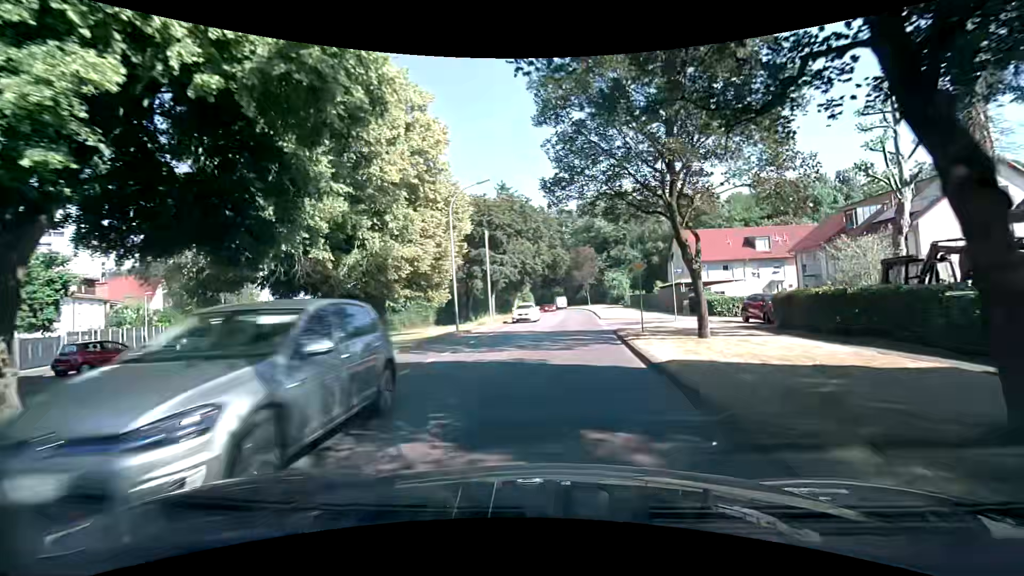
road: tertiary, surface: asphalt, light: Day
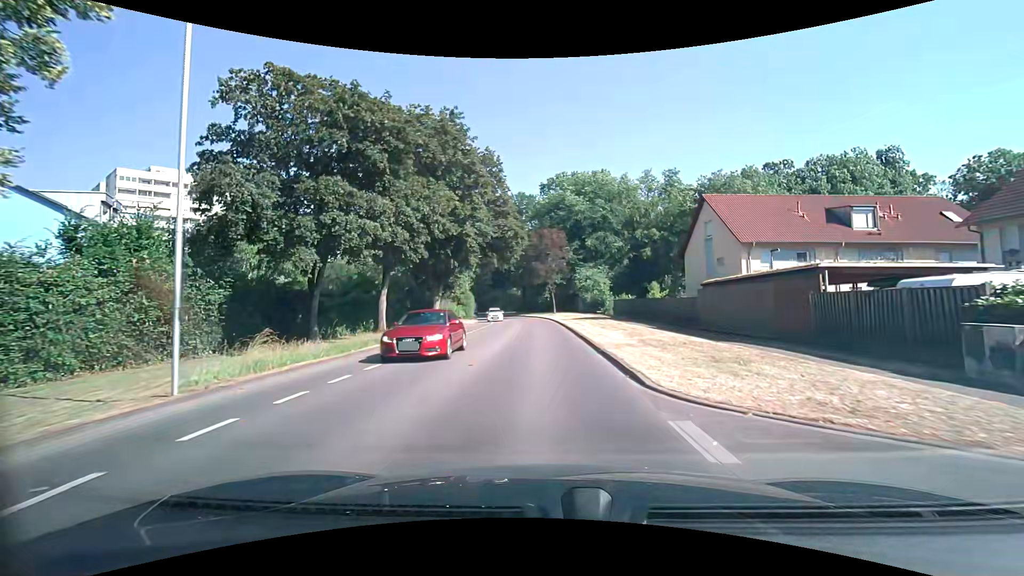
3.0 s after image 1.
(+1.6, +28.7) m; +5°
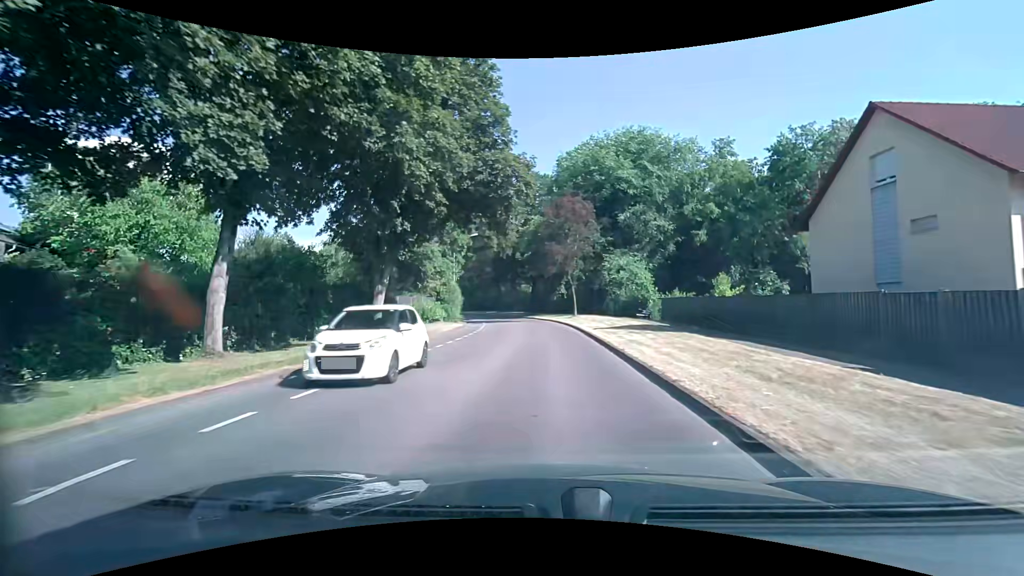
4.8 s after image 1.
(-0.2, +18.5) m; -1°
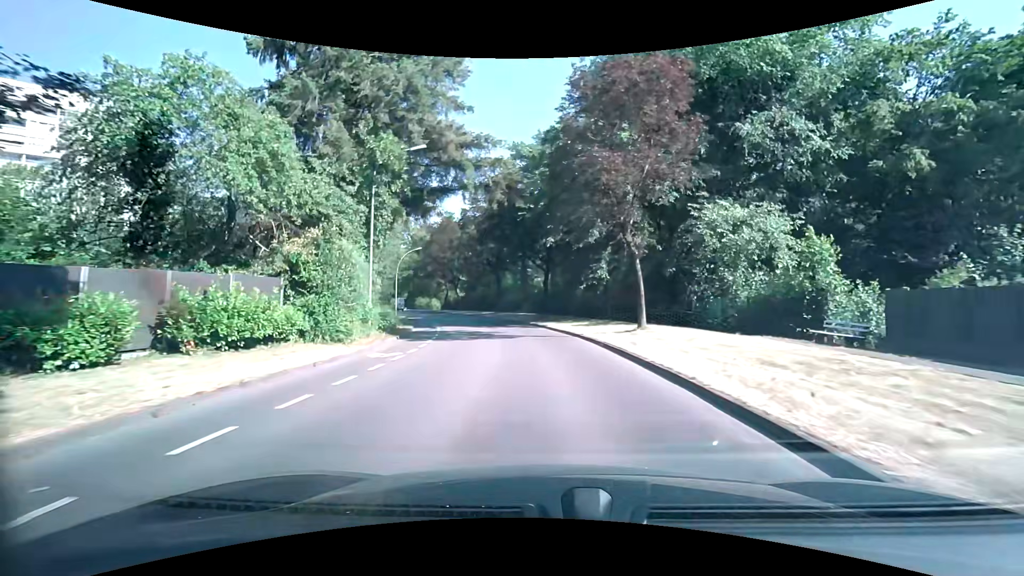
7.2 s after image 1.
(-0.3, +25.9) m; -2°
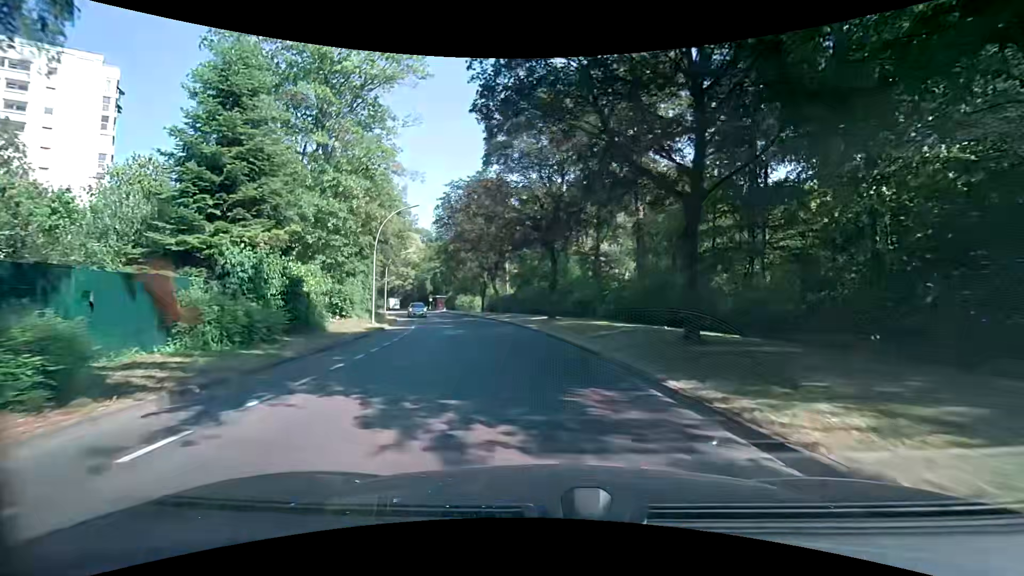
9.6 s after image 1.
(-1.2, +25.3) m; -7°
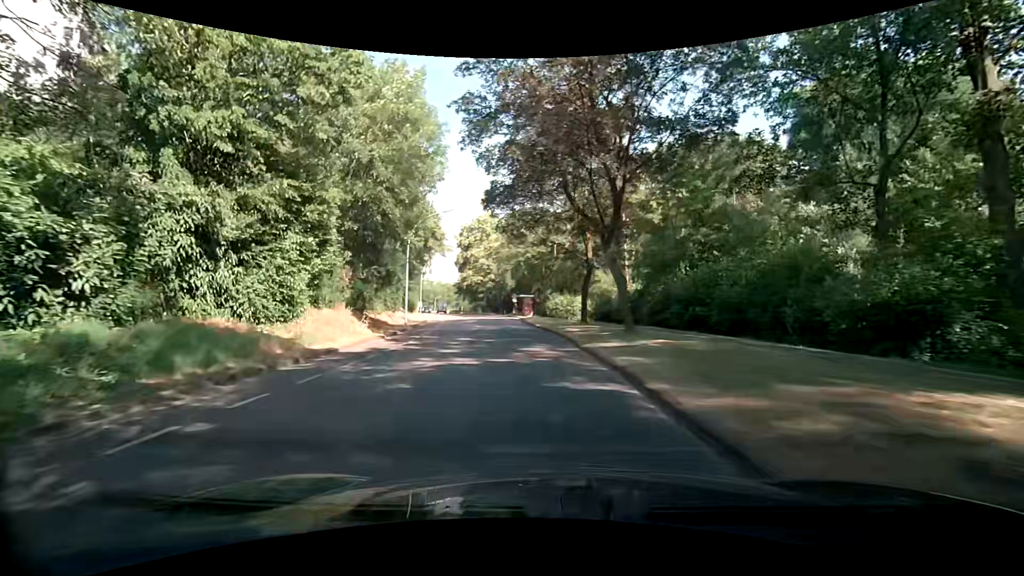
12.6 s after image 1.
(-3.0, +29.2) m; -12°
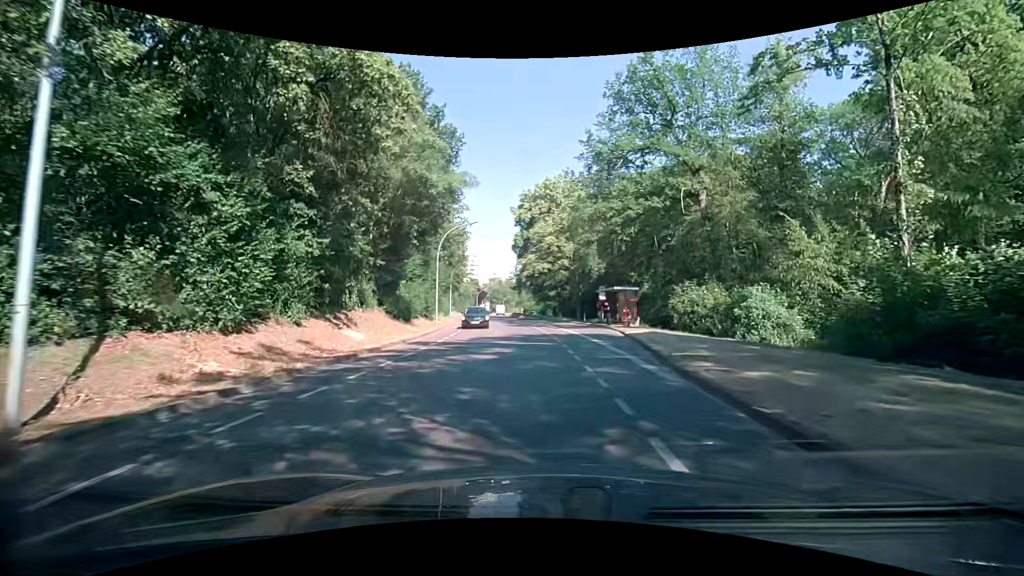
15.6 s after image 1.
(-2.6, +28.6) m; -11°
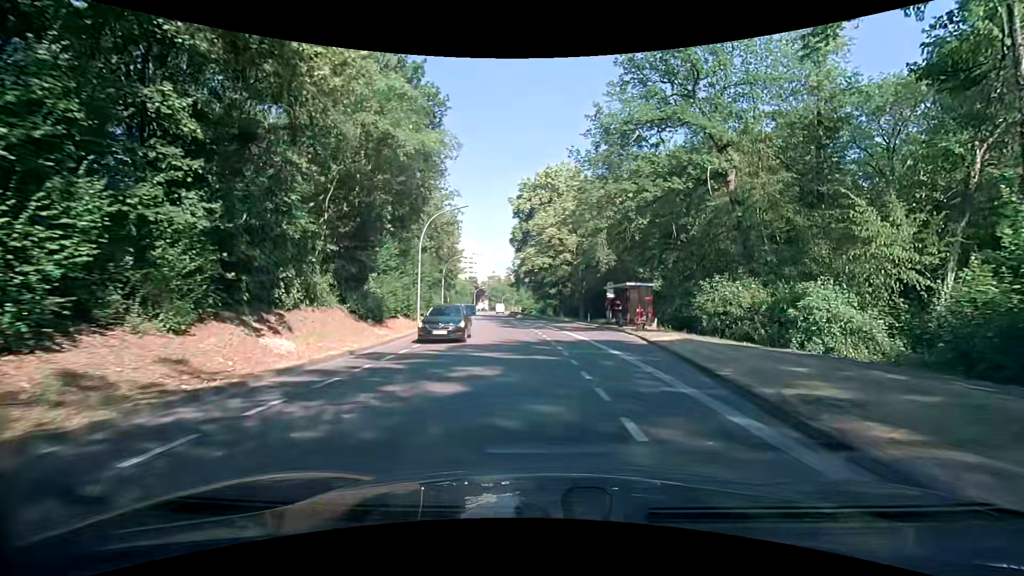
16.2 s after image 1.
(+0.1, +5.3) m; +1°
(0, +10) (0, +20) (0, +30) (-2, +40) (-3, +50) (-4, +60) (-6, +70) (-7, +80) (-8, +89) (-9, +99) m
